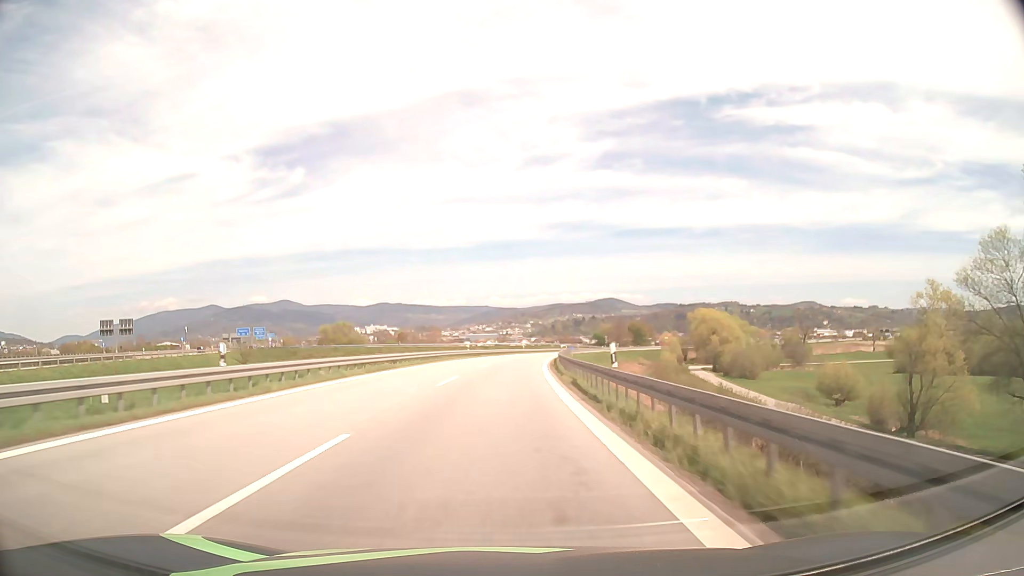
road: motorway_link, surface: asphalt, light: Day
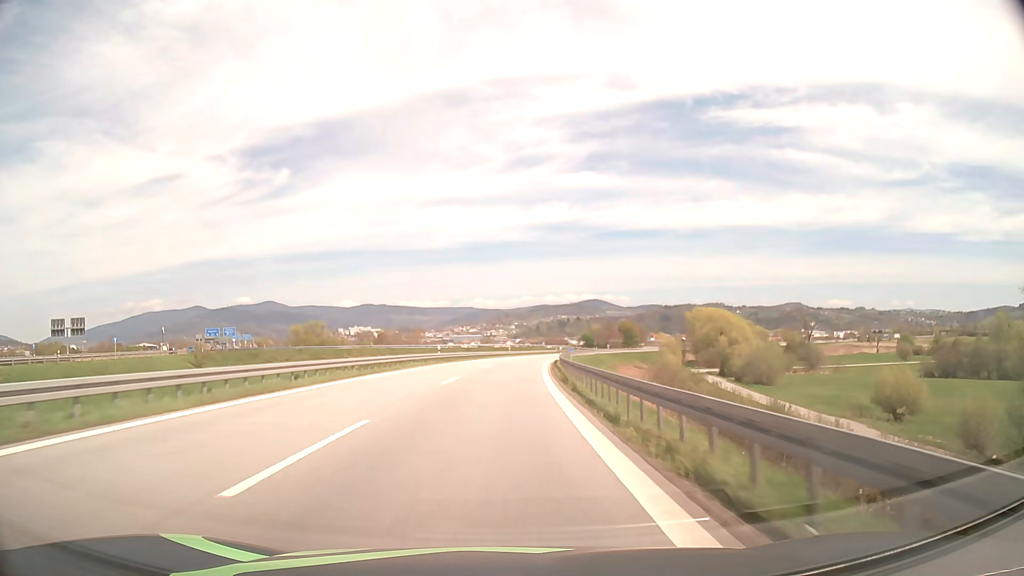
(+0.2, +15.9) m; +1°
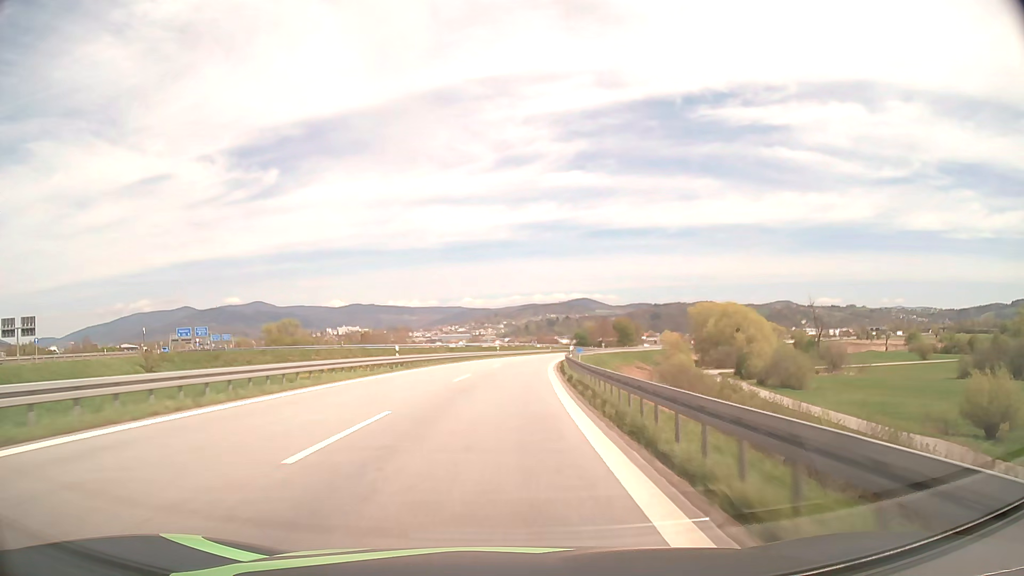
(+0.2, +16.0) m; +1°
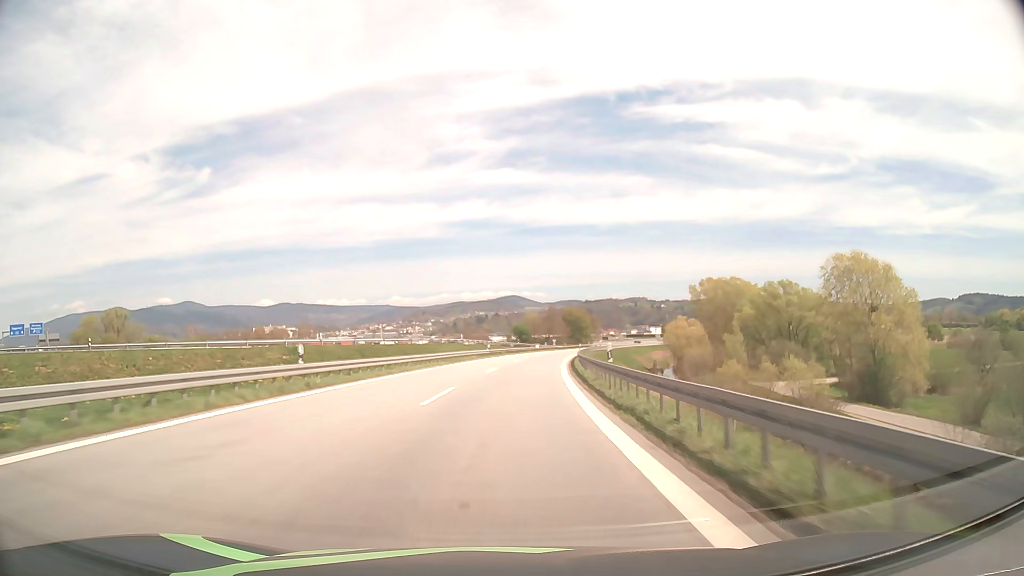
(+3.2, +64.2) m; +6°
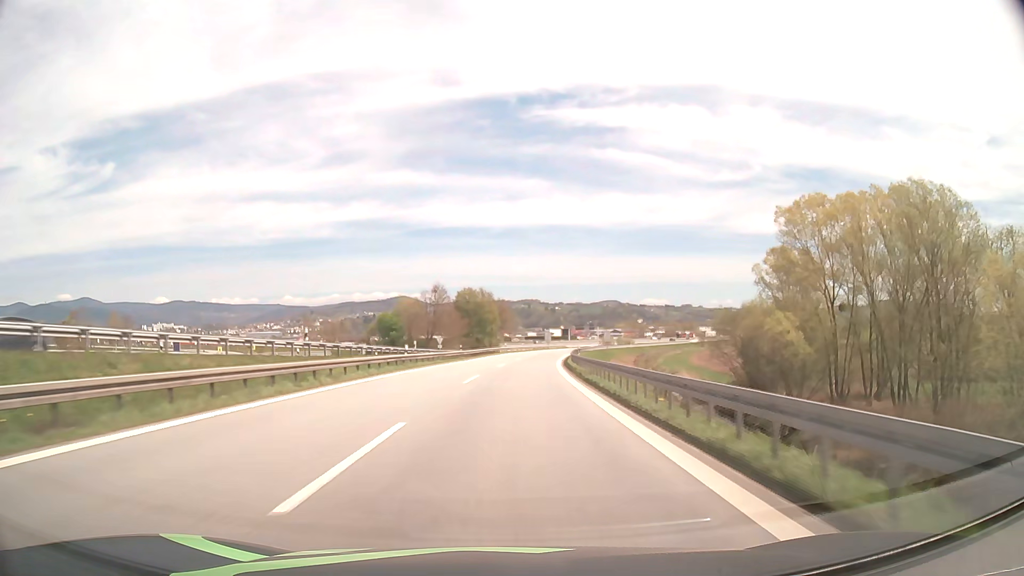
(+6.4, +81.0) m; +9°
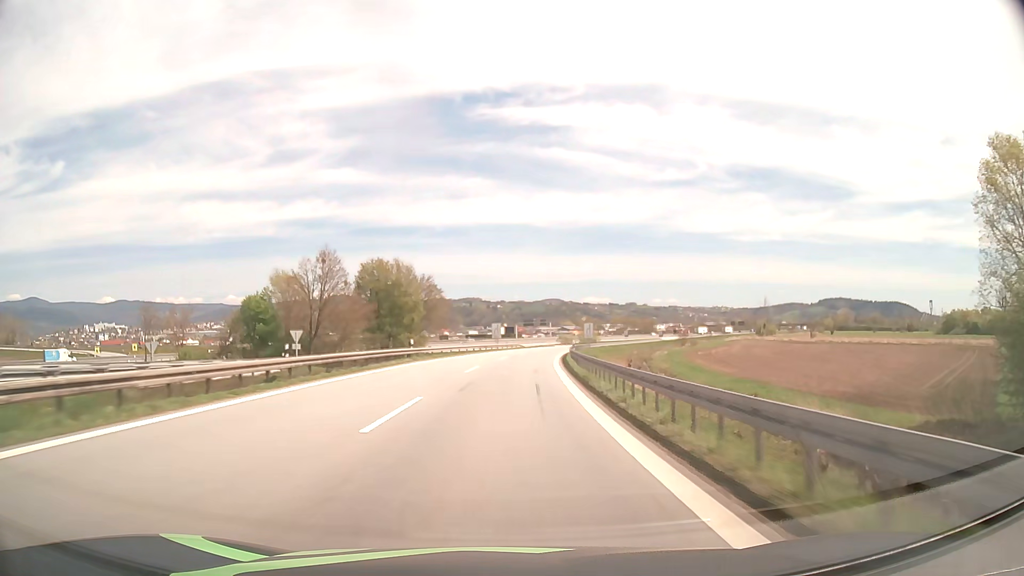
(+2.3, +48.9) m; +5°
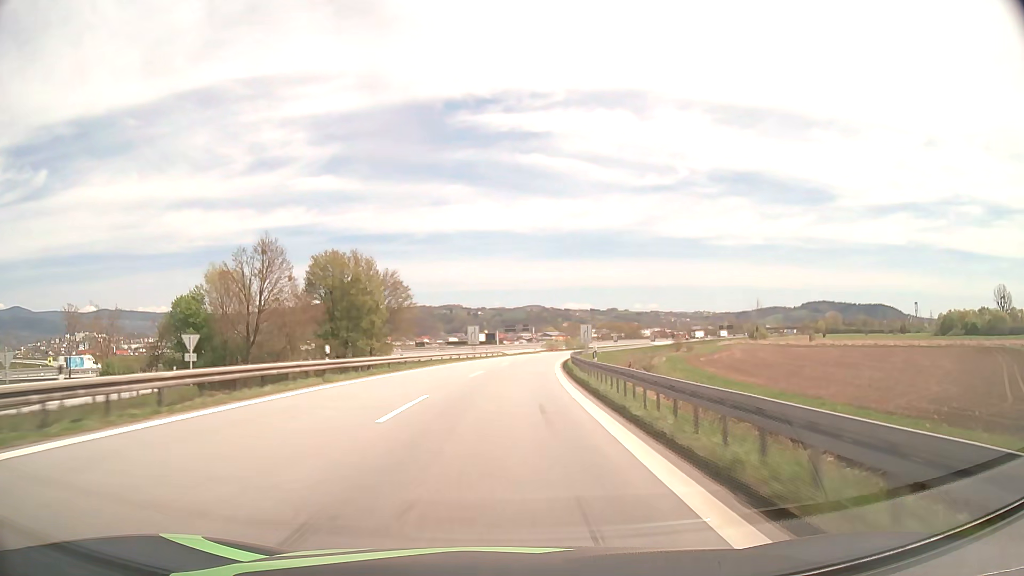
(+0.3, +16.3) m; +2°
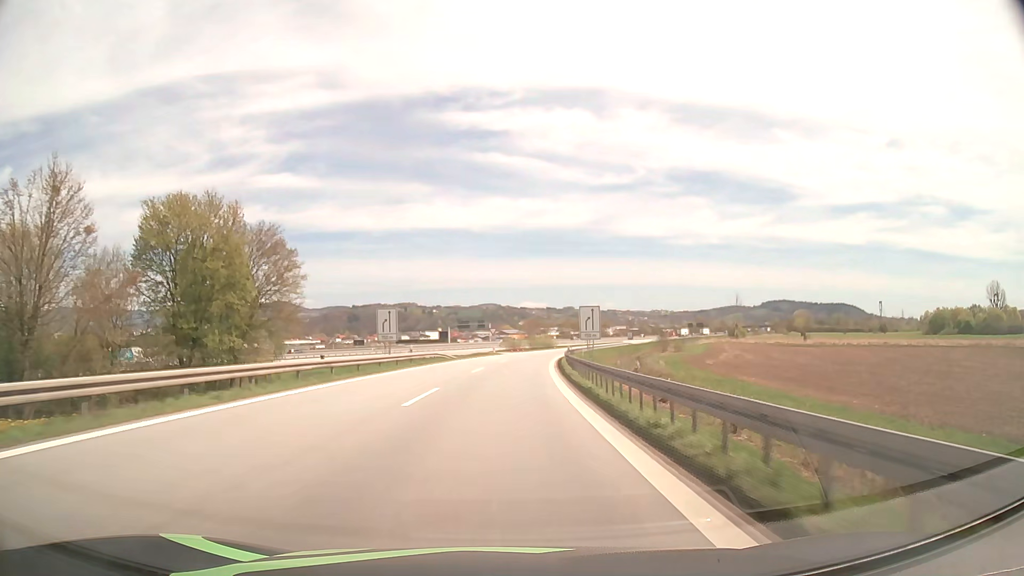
(+1.0, +32.6) m; +4°
(0, +10) (0, +20) (+1, +30) (+1, +40) (+2, +50) (+3, +60) (+4, +70) (+5, +80) (+7, +90) (+8, +100) m
